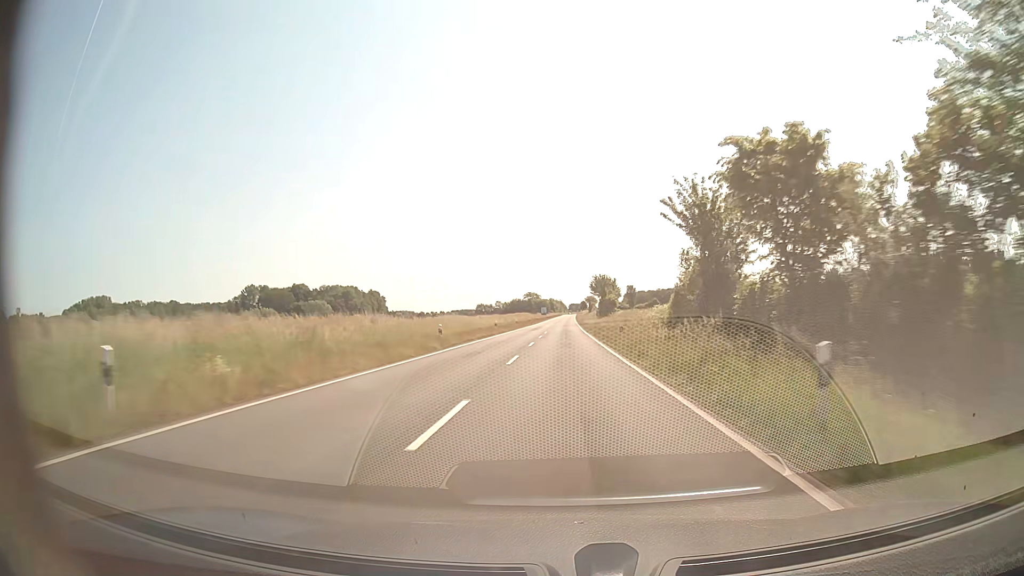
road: secondary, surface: asphalt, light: Day
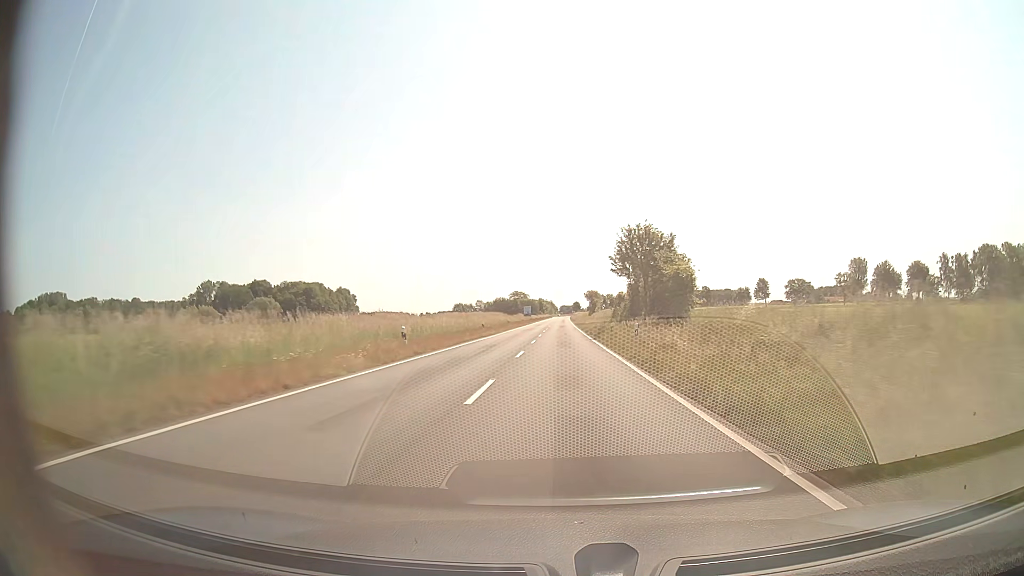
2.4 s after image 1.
(+0.5, +57.2) m; +1°
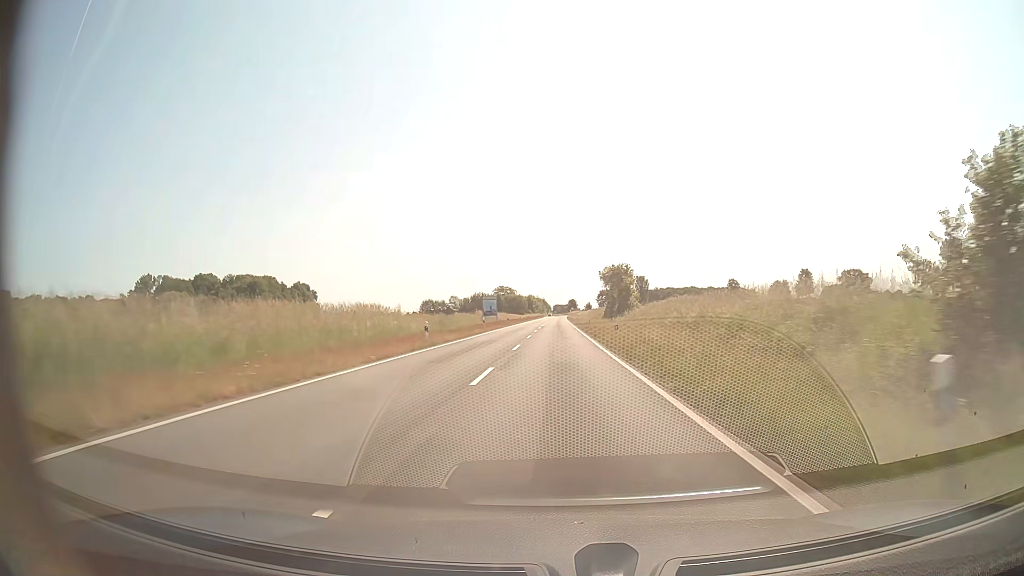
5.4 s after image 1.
(+0.3, +70.6) m; +1°
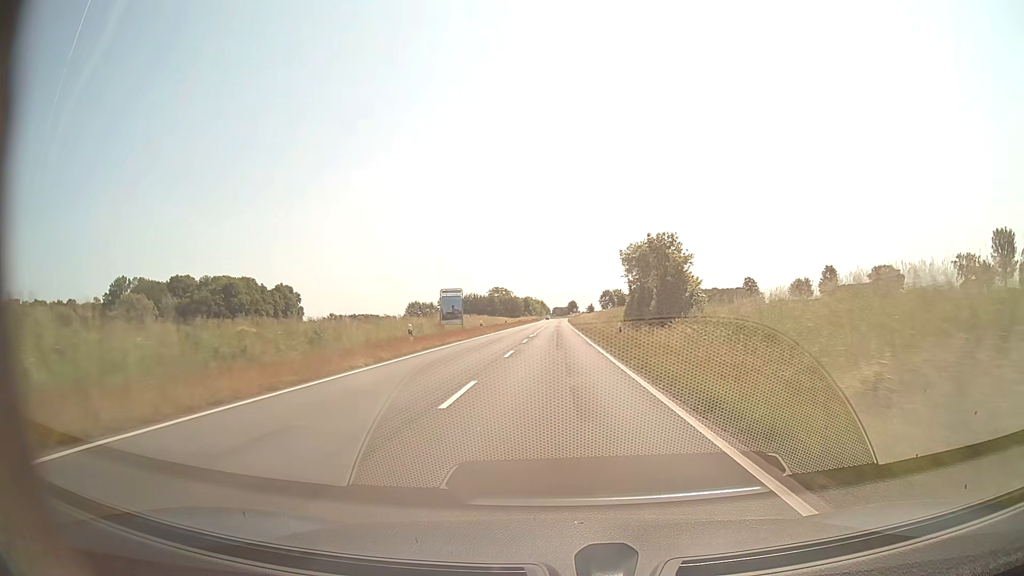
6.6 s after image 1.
(0.0, +27.0) m; 0°
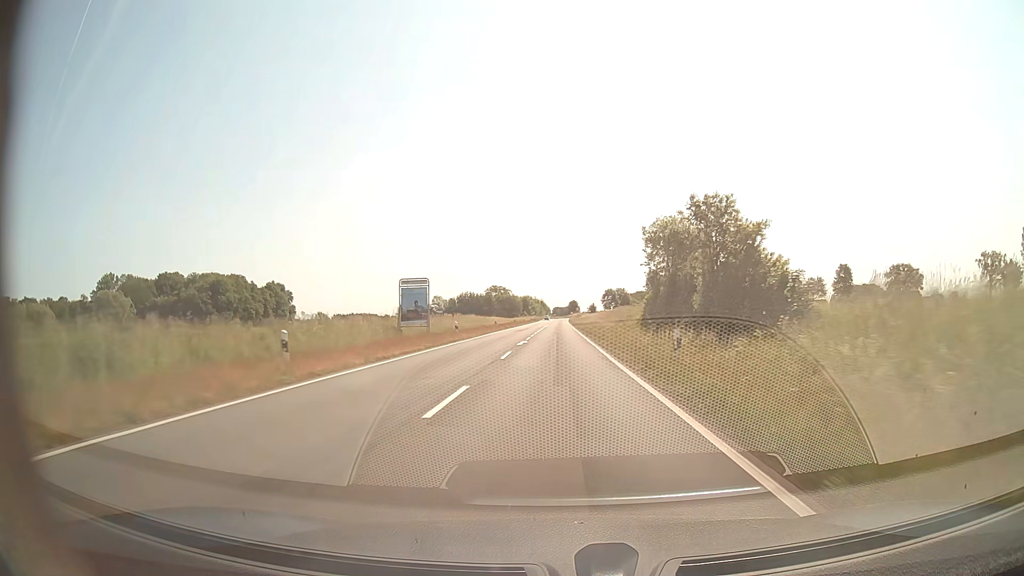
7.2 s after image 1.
(0.0, +13.1) m; 0°
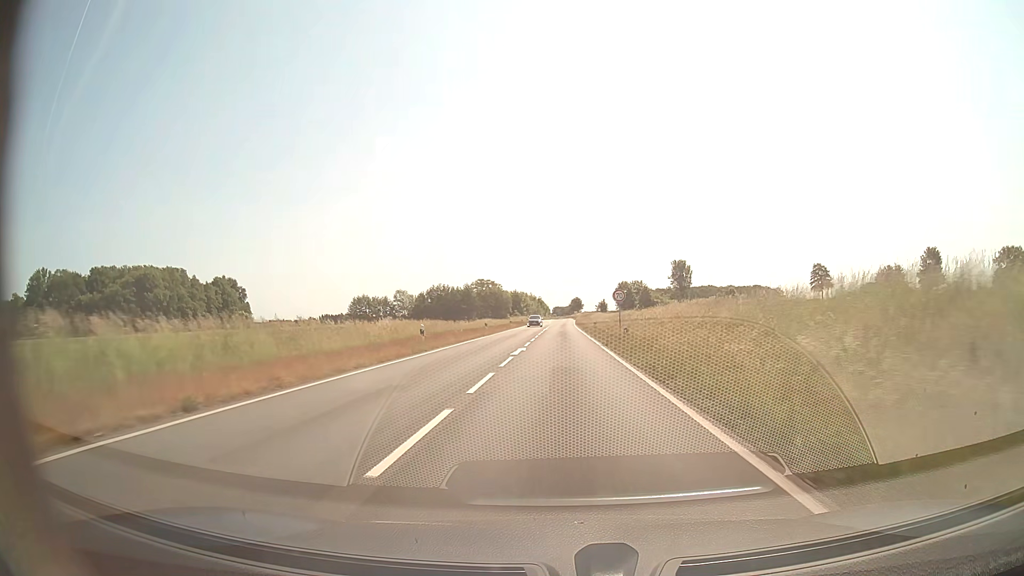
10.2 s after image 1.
(-0.1, +61.7) m; 0°
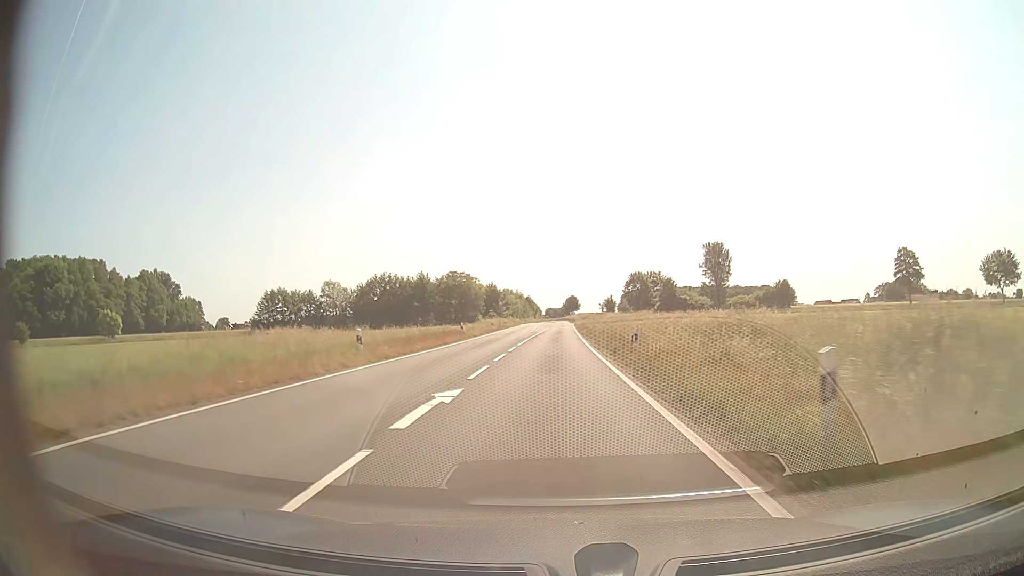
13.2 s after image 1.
(+0.5, +57.5) m; +1°
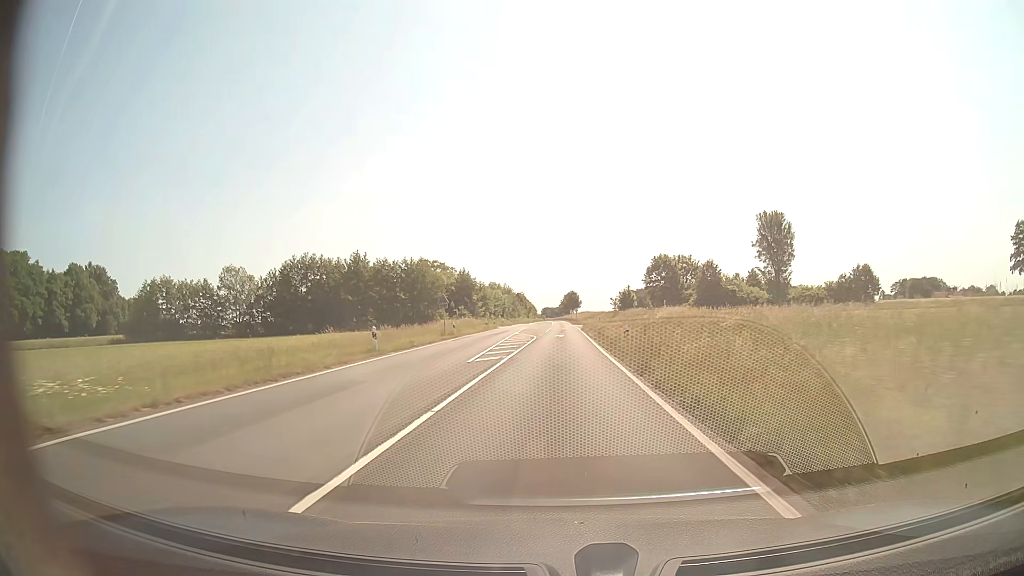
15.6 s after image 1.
(0.0, +45.3) m; 0°
(0, +10) (0, +20) (0, +30) (0, +40) (0, +50) (0, +60) (0, +70) (+1, +80) (+1, +90) (+1, +100) m
